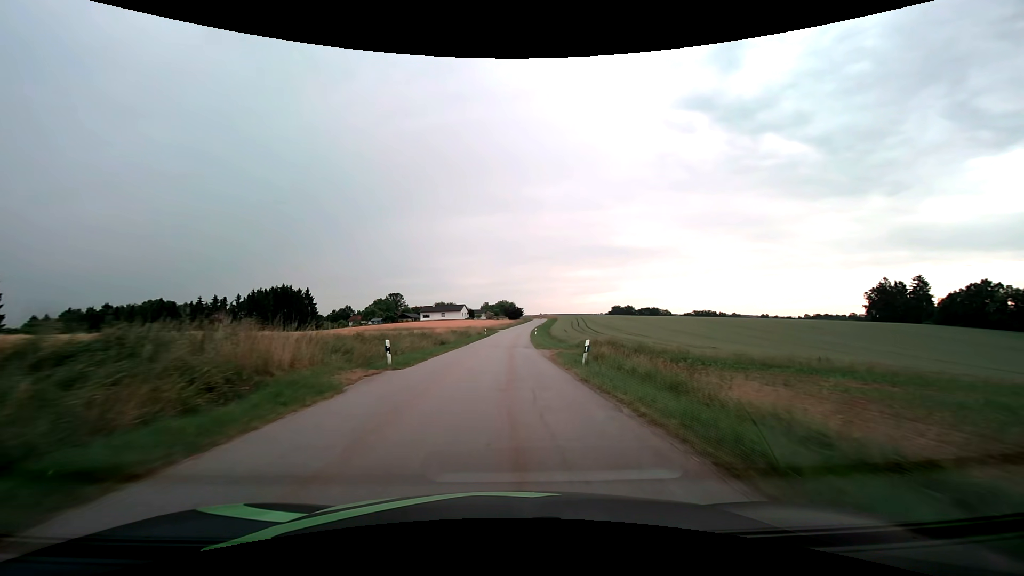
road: tertiary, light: Day
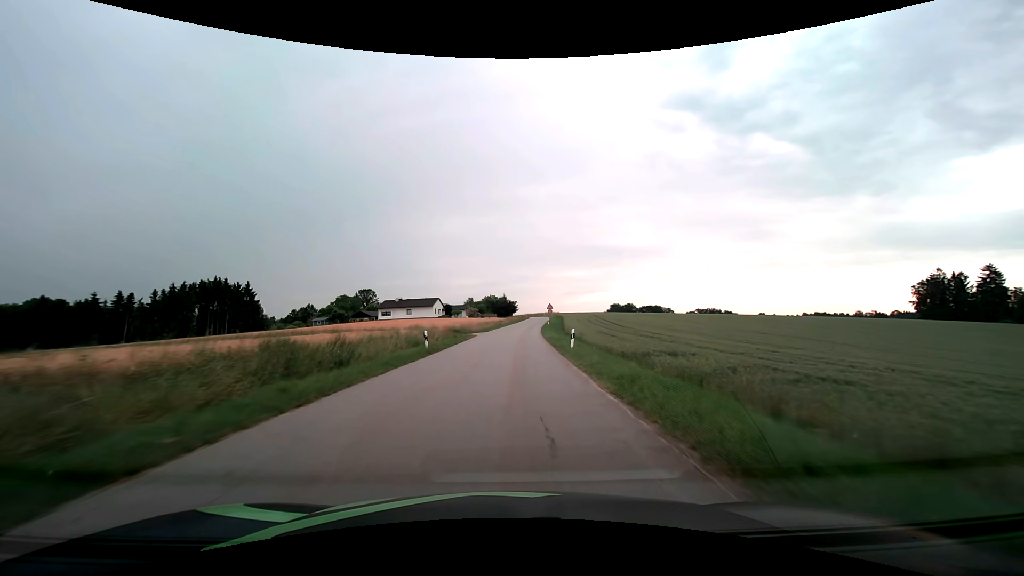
(+0.2, +43.6) m; +1°
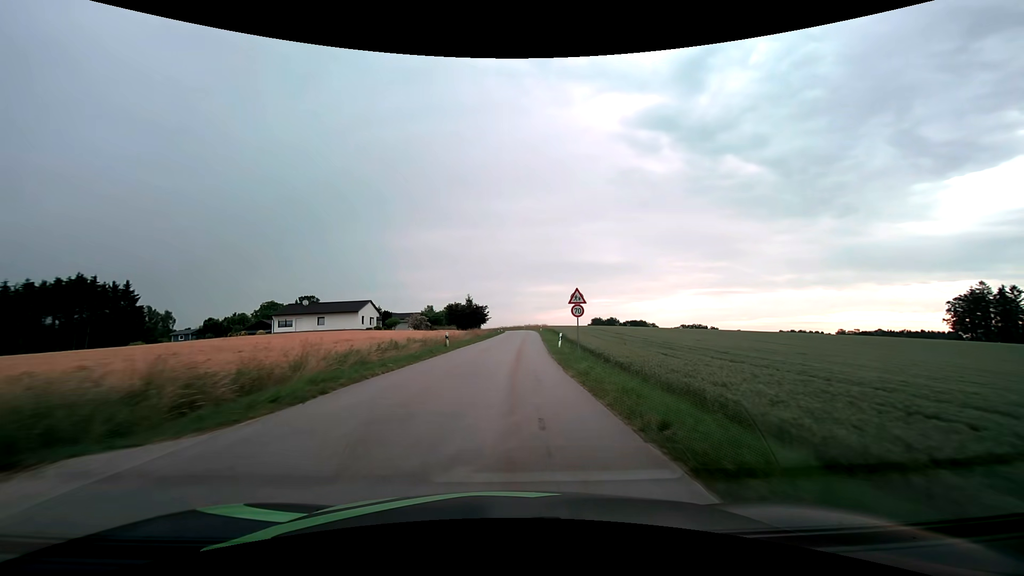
(+1.0, +42.8) m; +3°
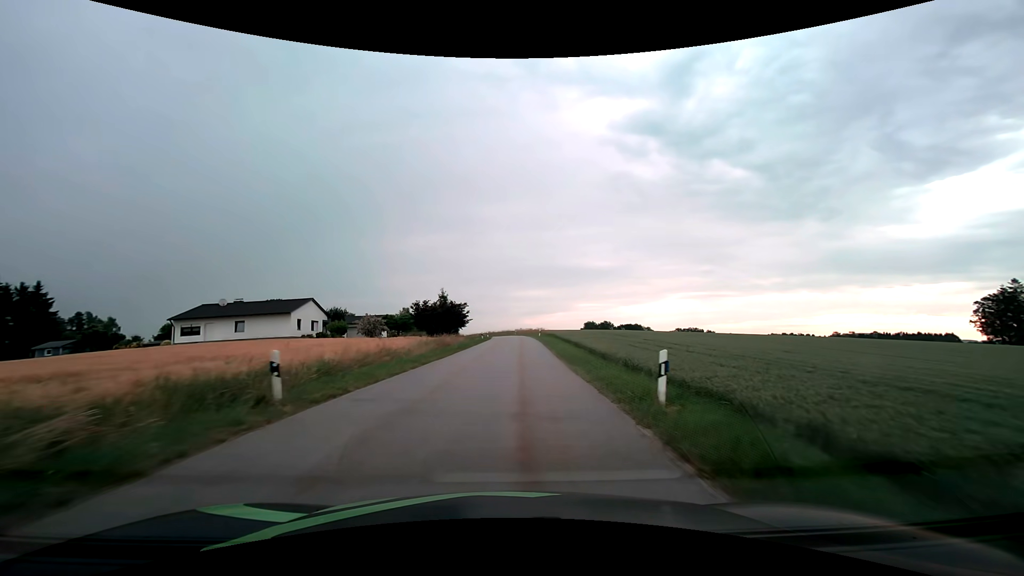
(+0.2, +21.3) m; +1°
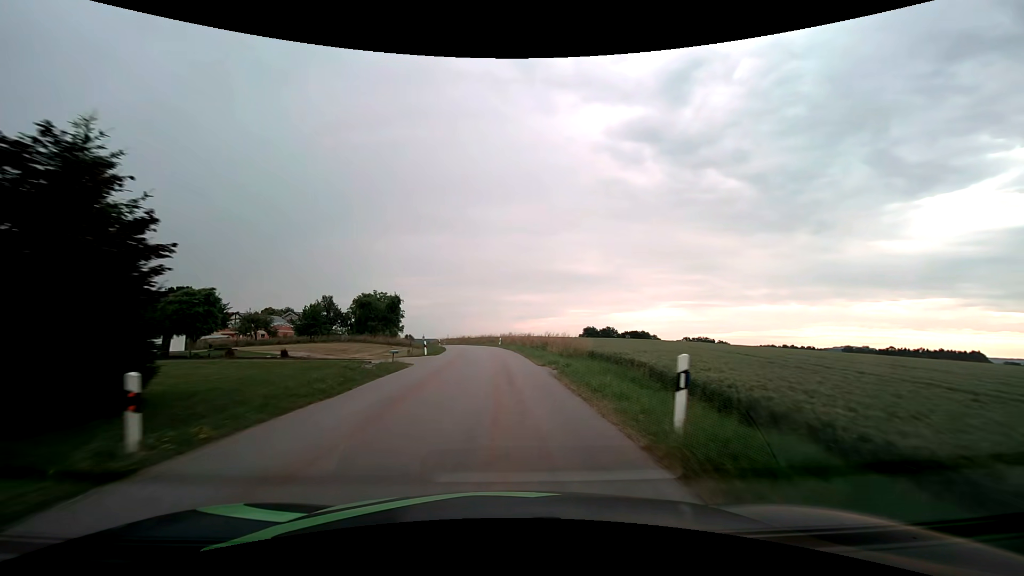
(+1.5, +52.9) m; +1°
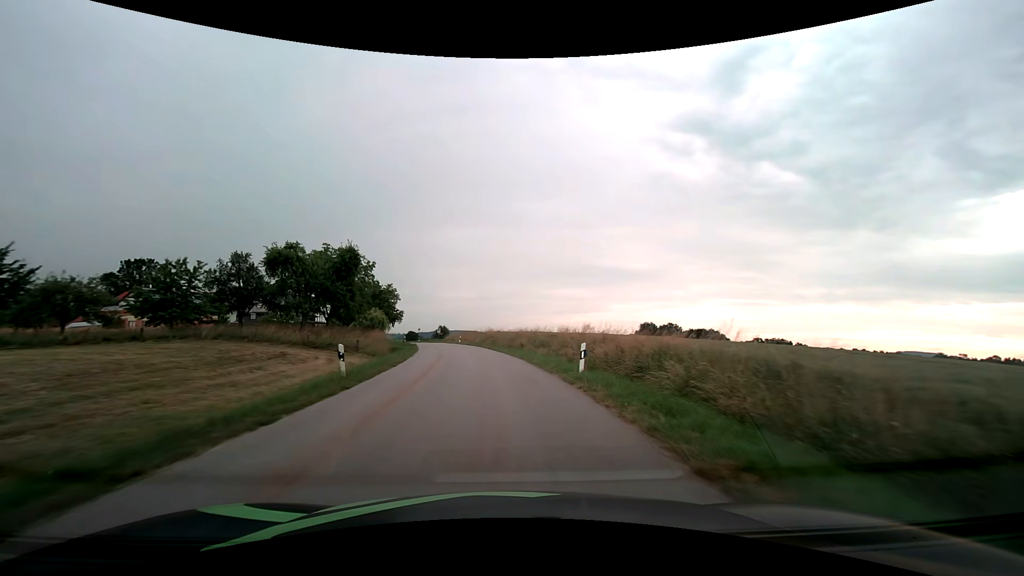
(-1.7, +42.6) m; -5°
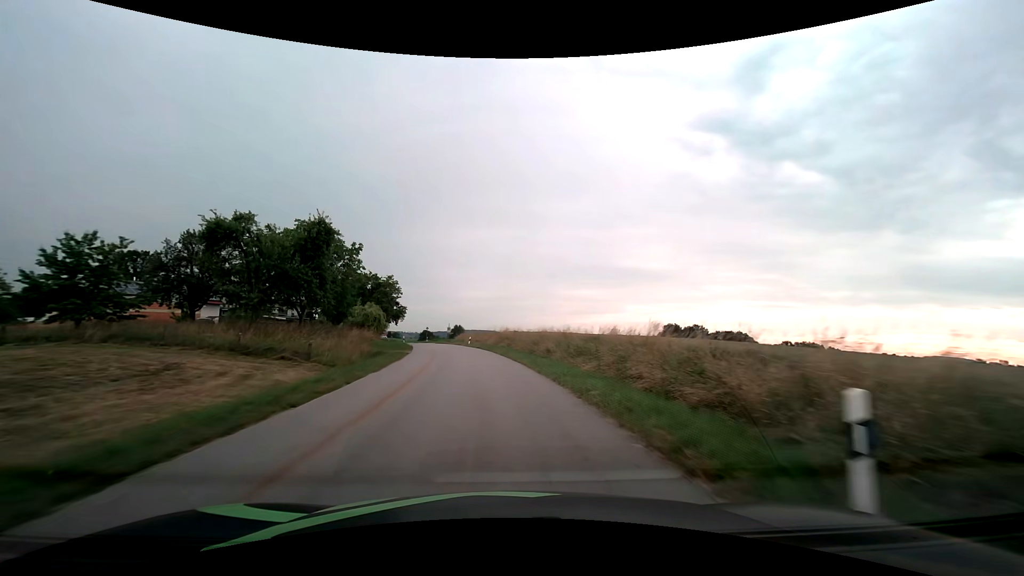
(-0.2, +10.7) m; -2°
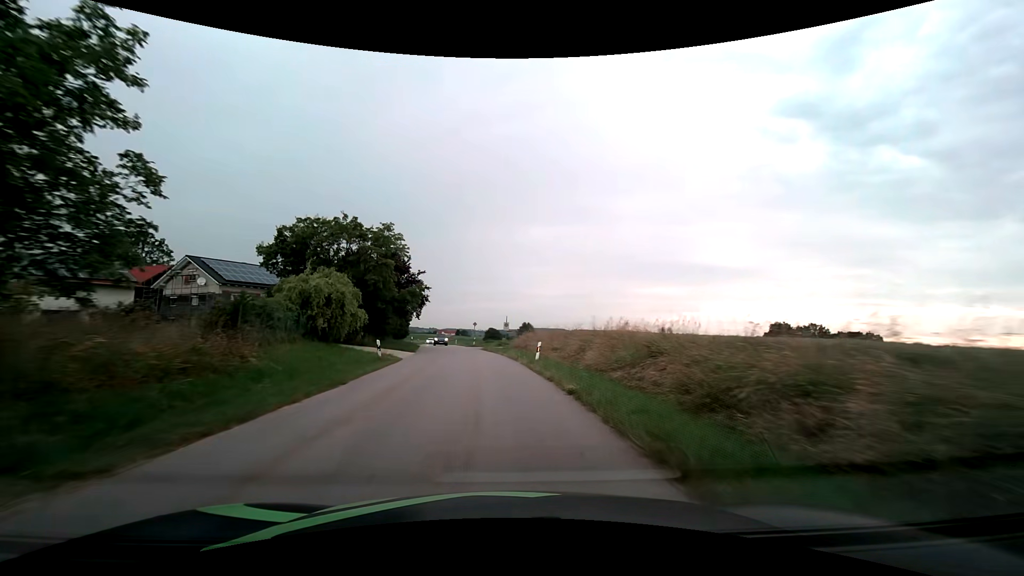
(-2.1, +32.3) m; -8°
(0, +10) (-1, +20) (-2, +30) (-3, +40) (-4, +50) (-6, +60) (-8, +69) (-10, +79) (-11, +89) (-13, +99) m
